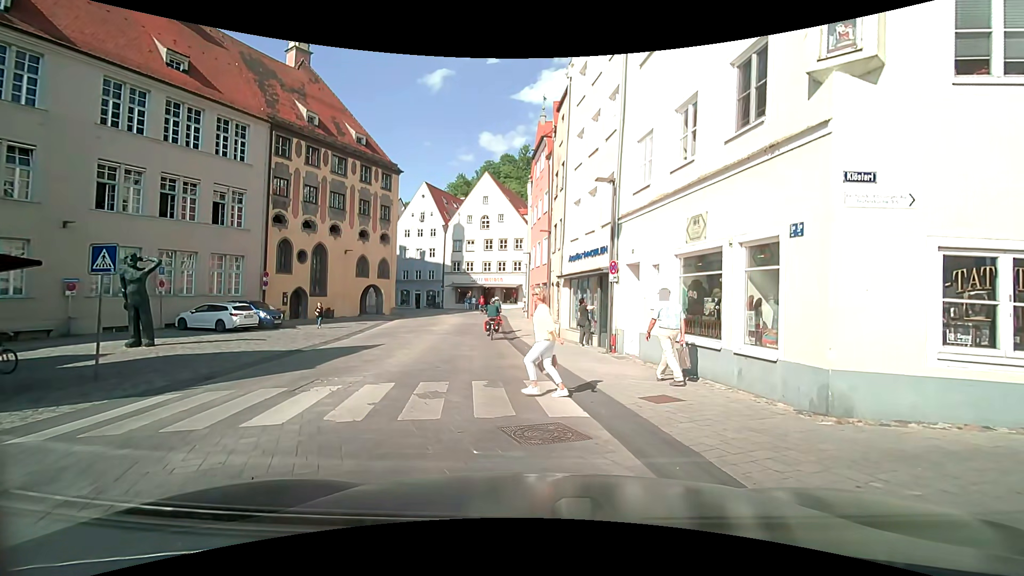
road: secondary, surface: asphalt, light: Day
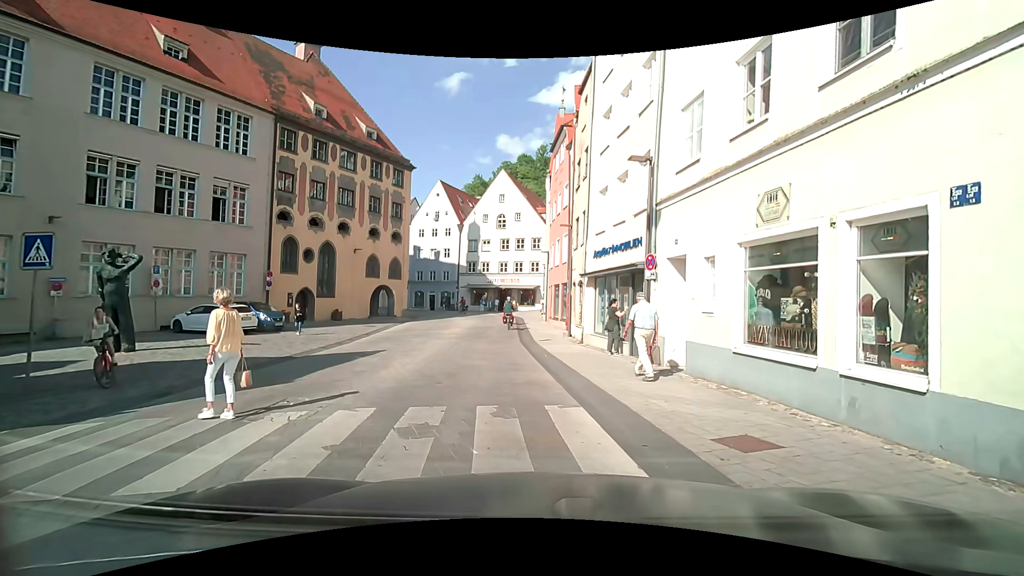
(0.0, +2.1) m; 0°
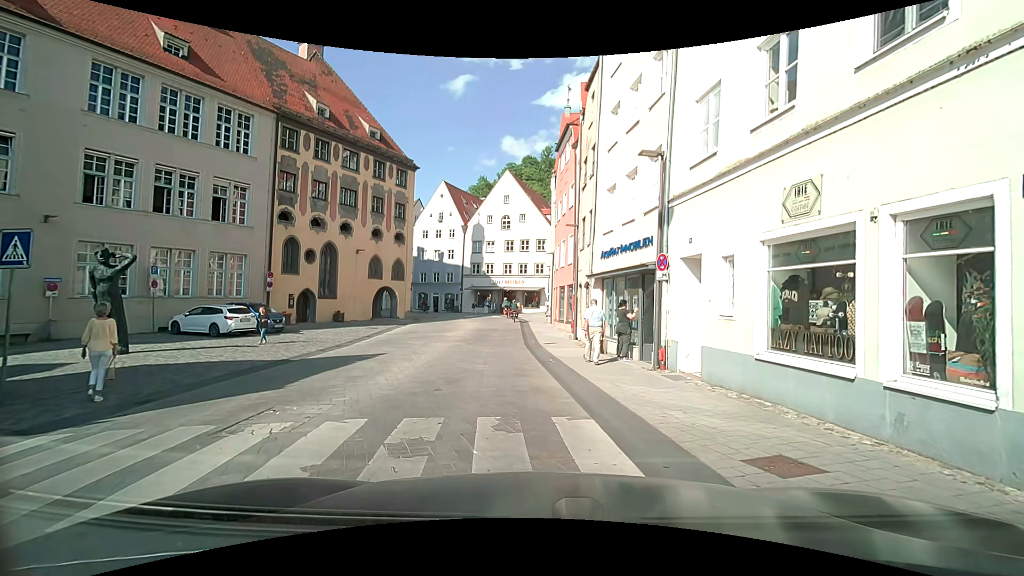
(0.0, +0.7) m; 0°
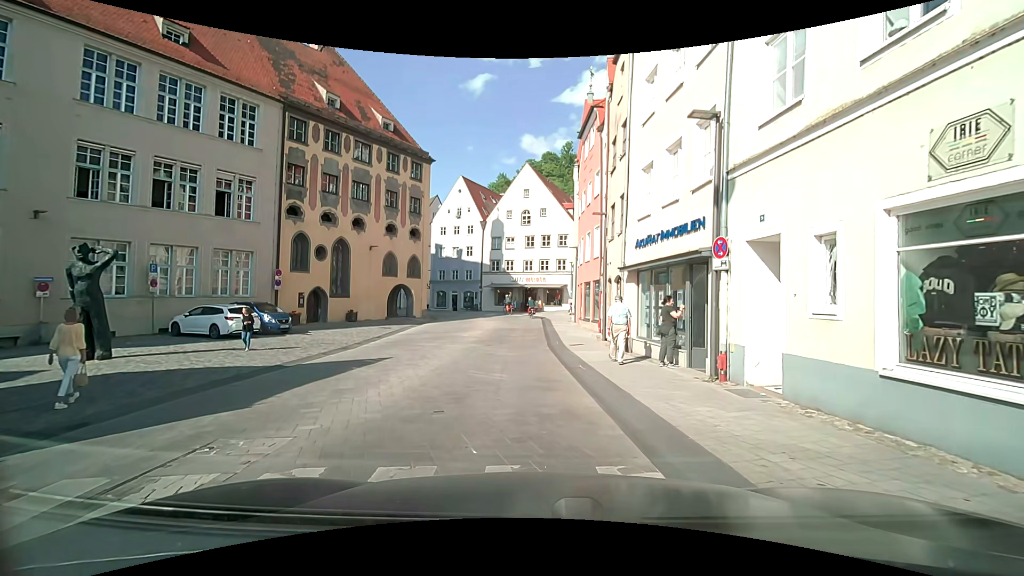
(0.0, +2.2) m; -3°
